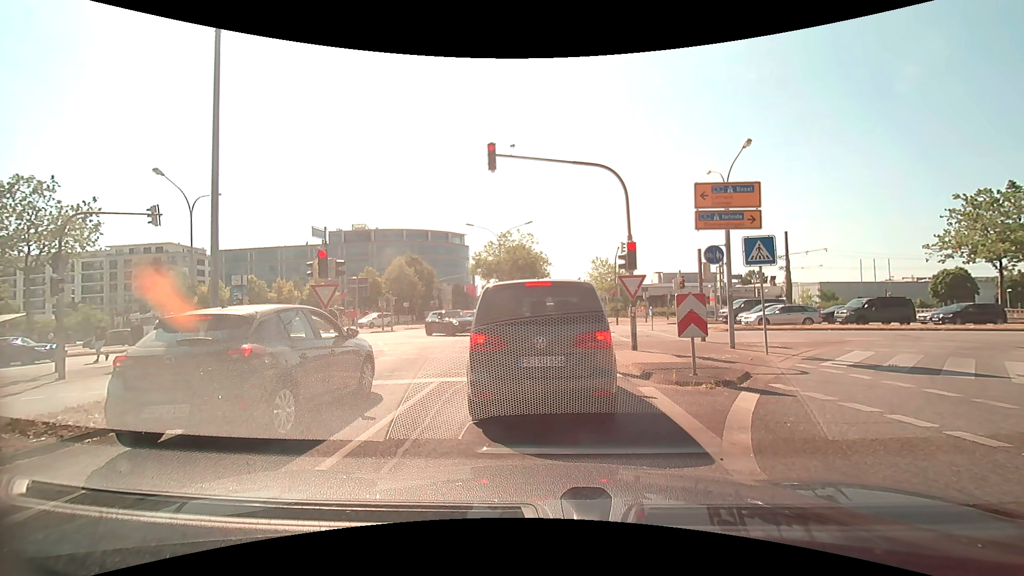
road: tertiary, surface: asphalt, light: Day
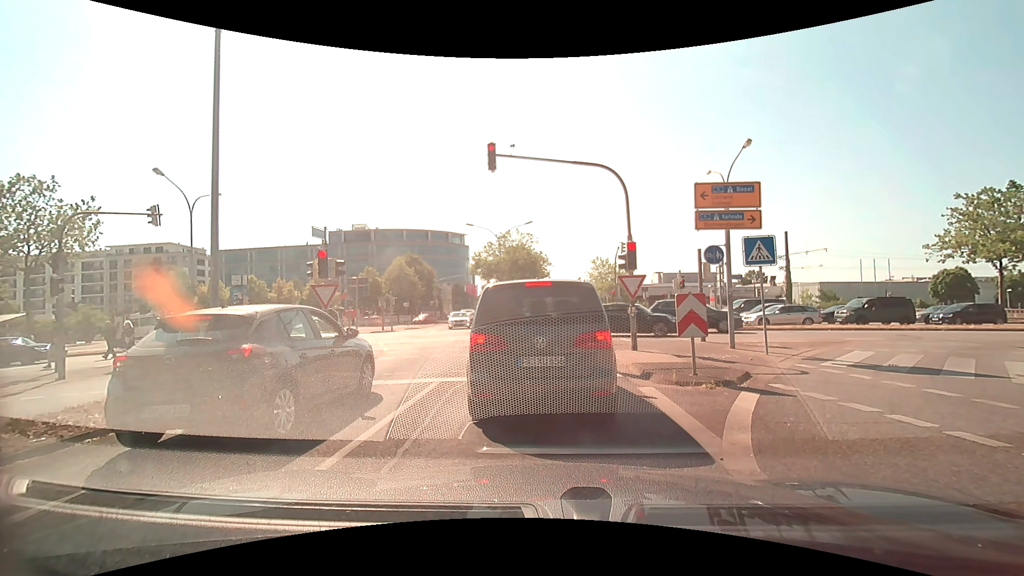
(0.0, 0.0) m; 0°
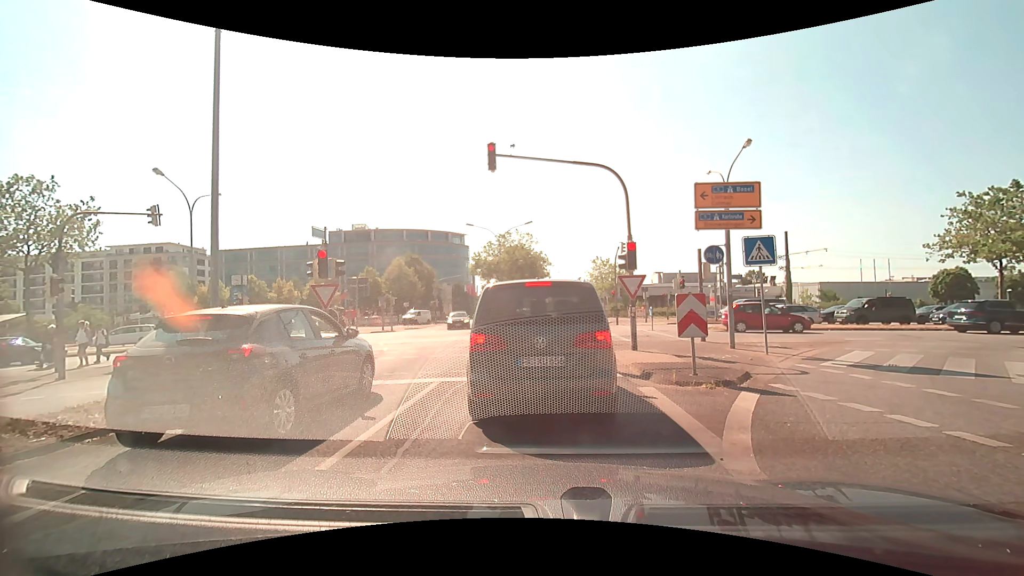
(0.0, 0.0) m; 0°
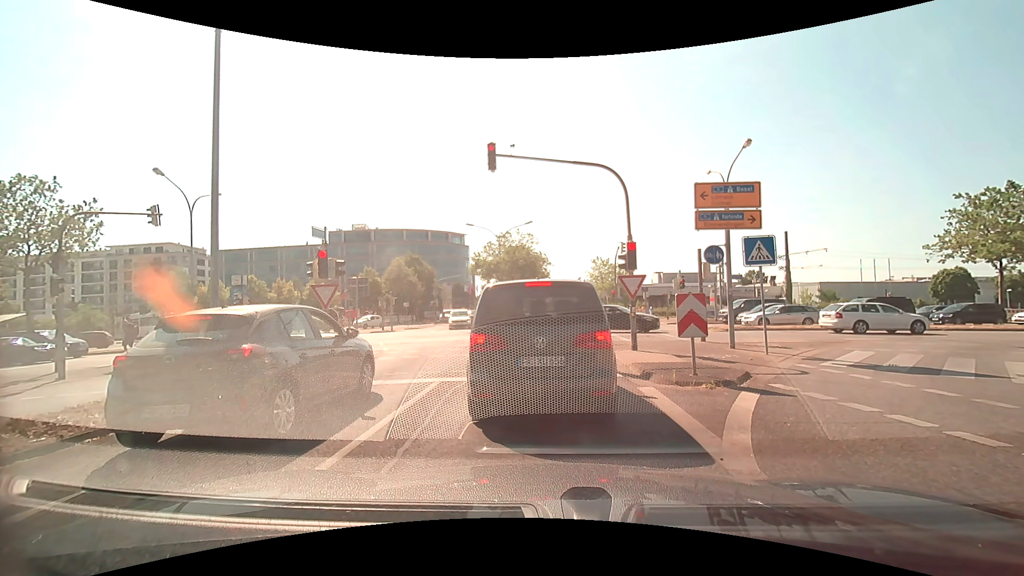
(0.0, 0.0) m; 0°
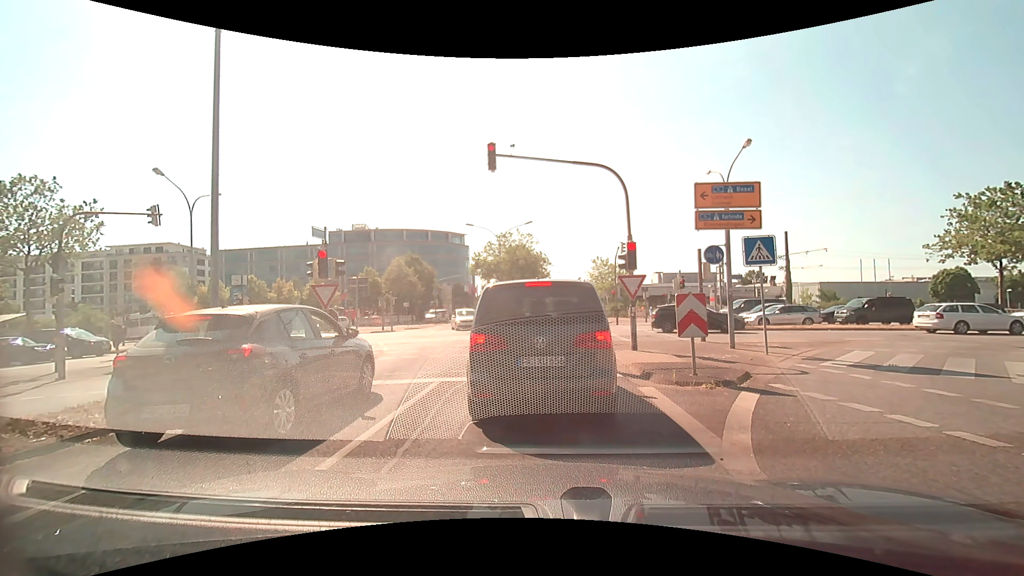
(0.0, 0.0) m; 0°
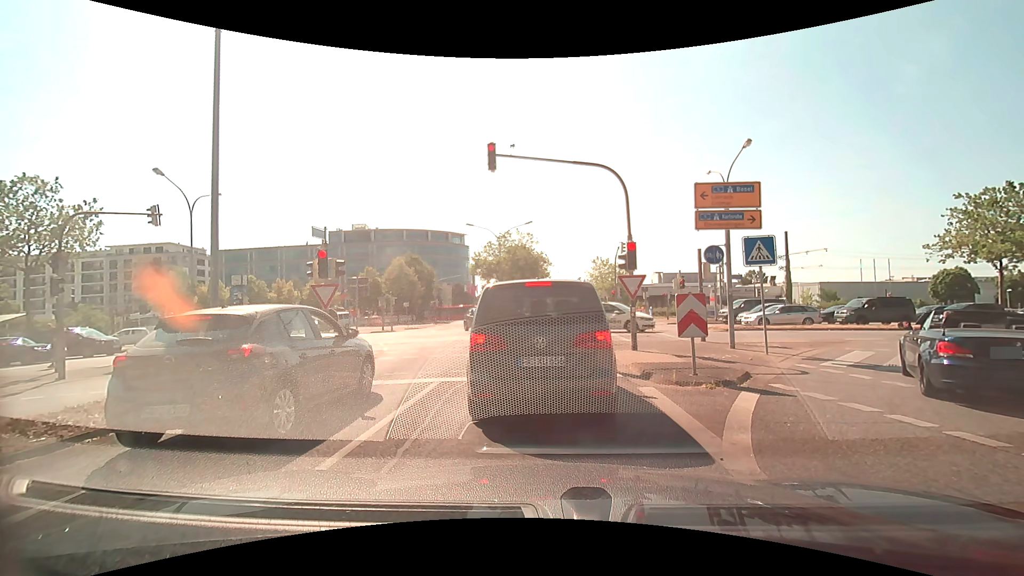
(0.0, 0.0) m; 0°
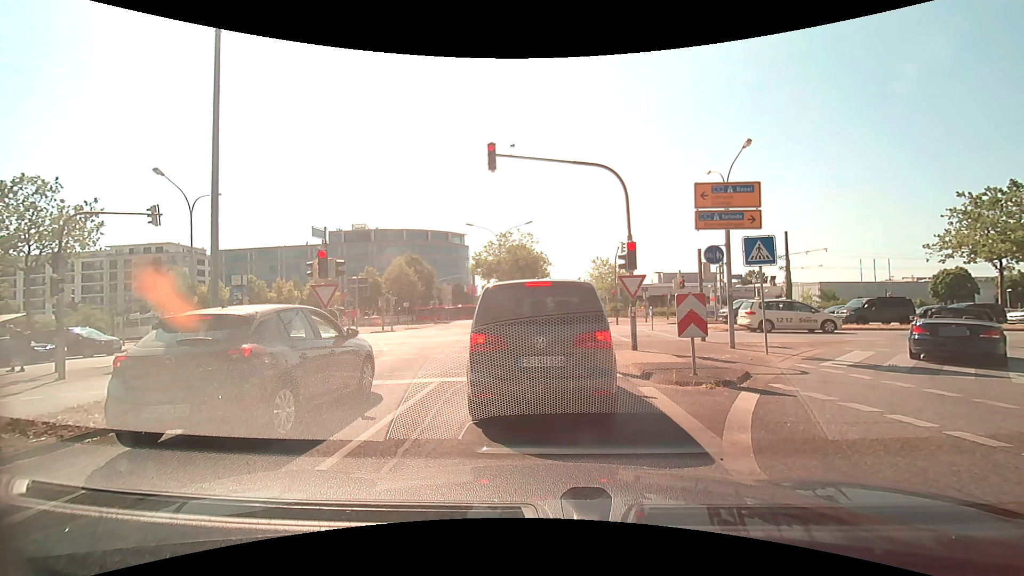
(0.0, 0.0) m; 0°
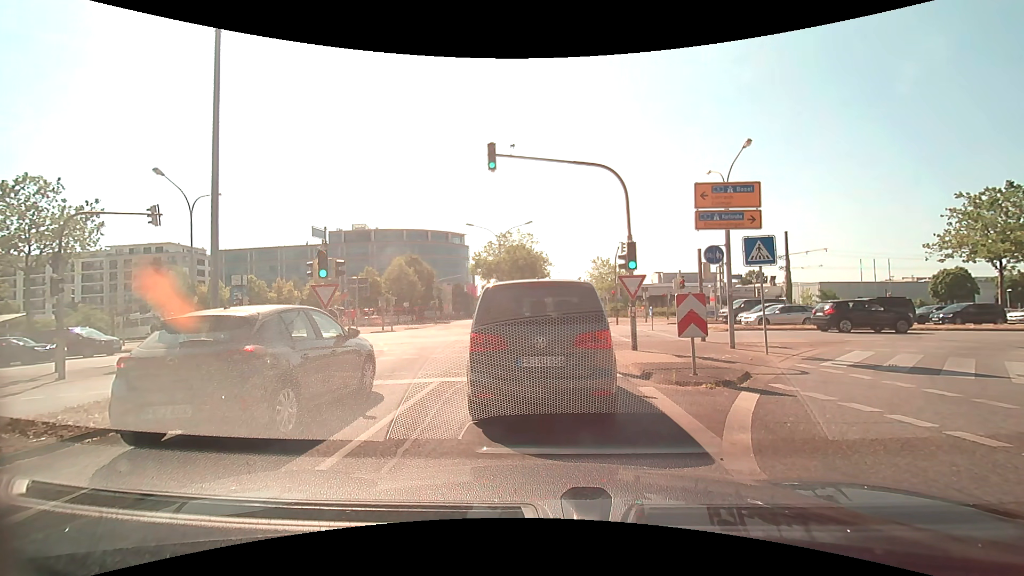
(0.0, 0.0) m; 0°
(0, +10) (-1, +20) (-1, +30) (-1, +40) (-1, +50) (-1, +60) (-1, +70) (-1, +80) (-1, +90) (-2, +100) m
